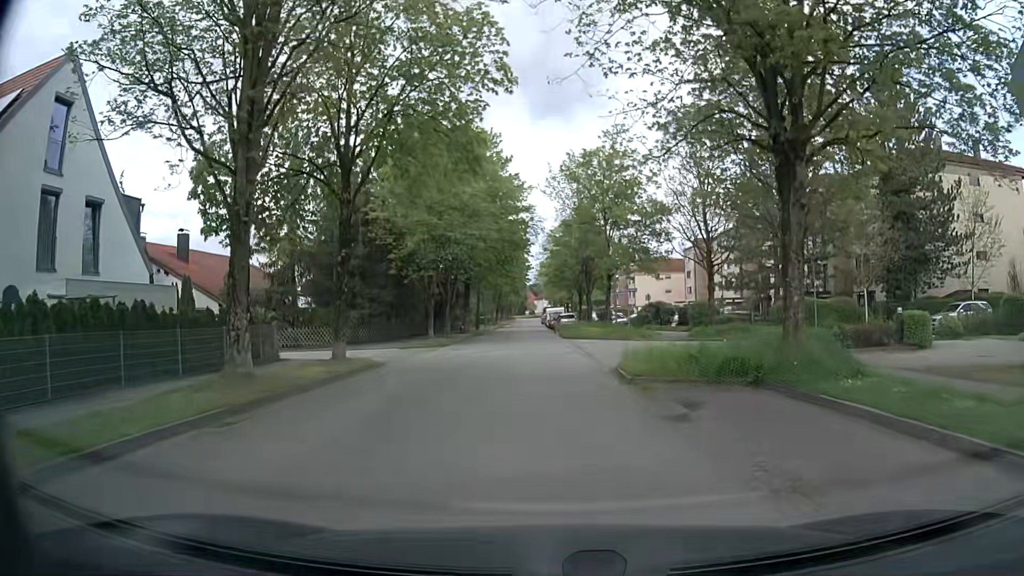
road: residential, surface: asphalt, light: Day
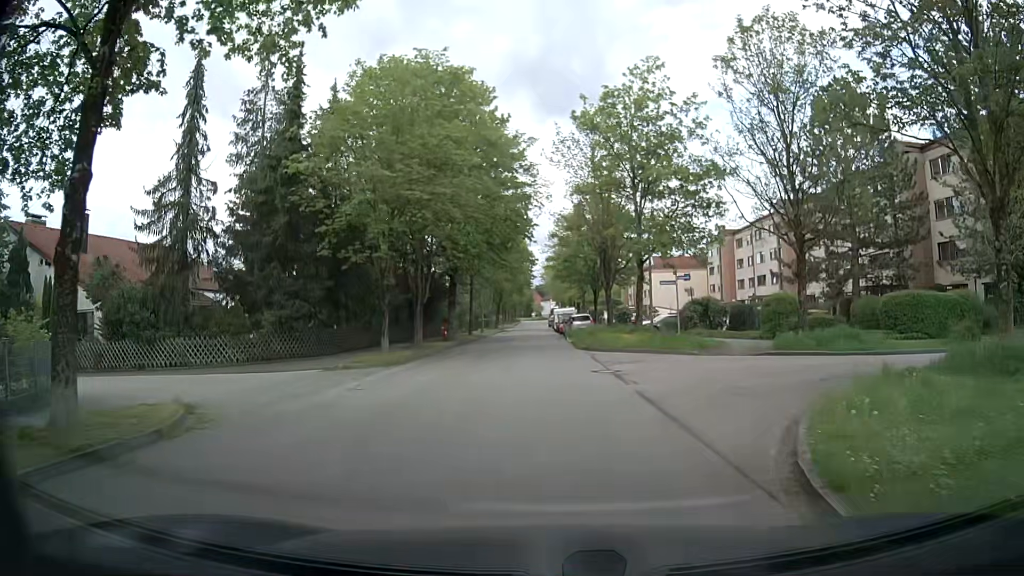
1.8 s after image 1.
(+0.1, +12.2) m; 0°
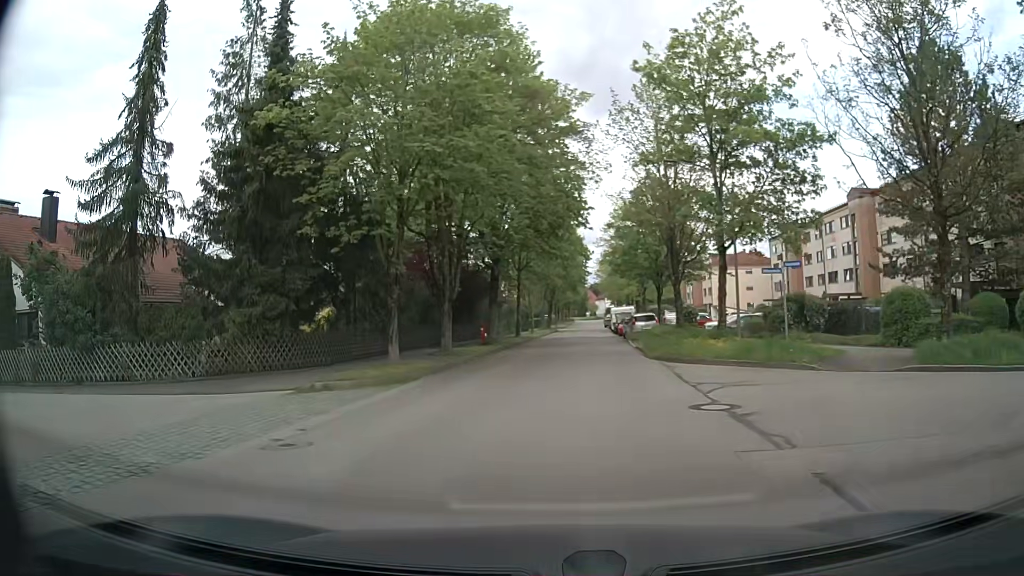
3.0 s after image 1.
(-0.1, +6.4) m; -4°
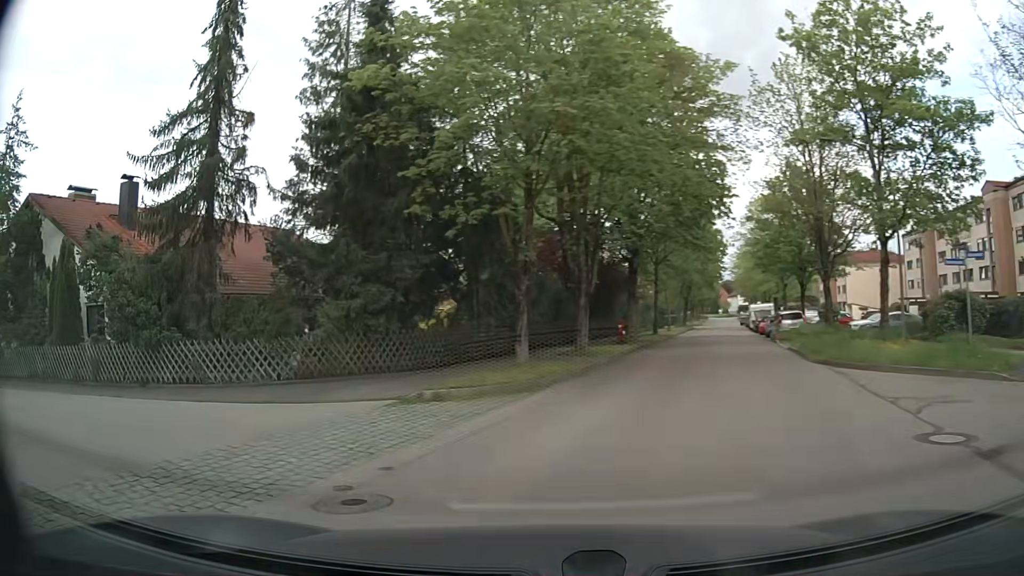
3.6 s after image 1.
(-0.3, +2.8) m; -12°
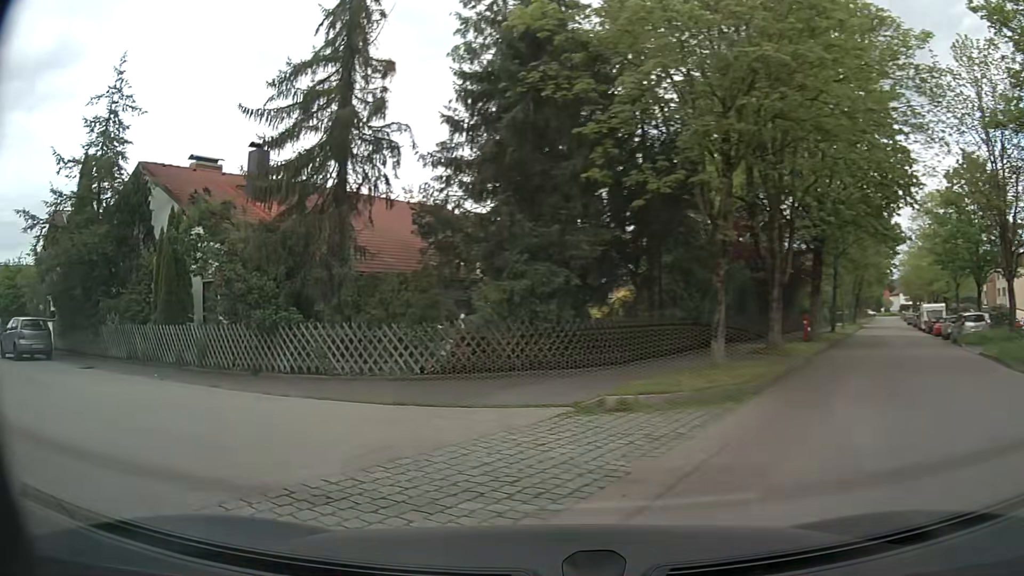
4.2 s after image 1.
(-0.3, +2.7) m; -14°
